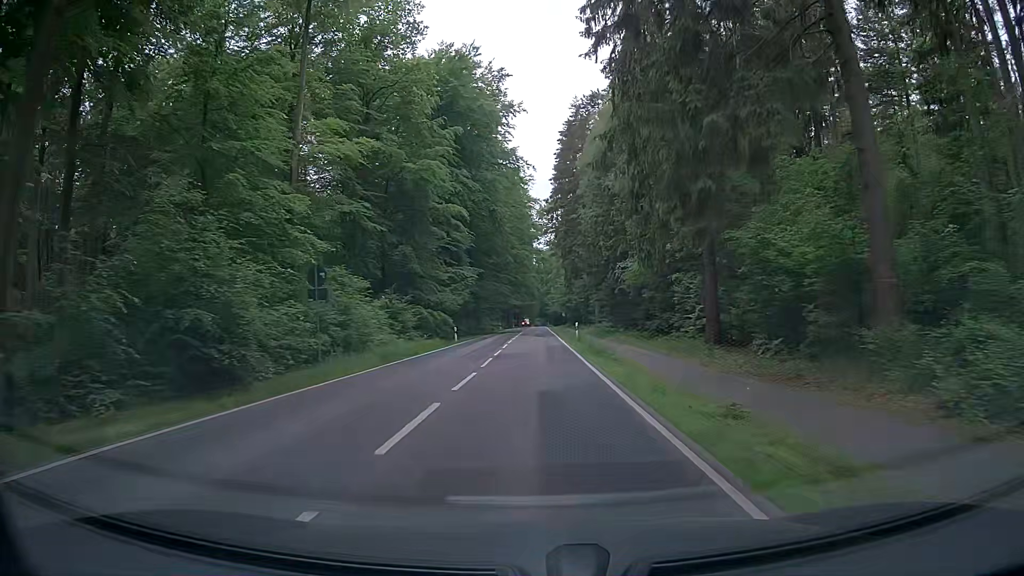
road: tertiary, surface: asphalt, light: Day
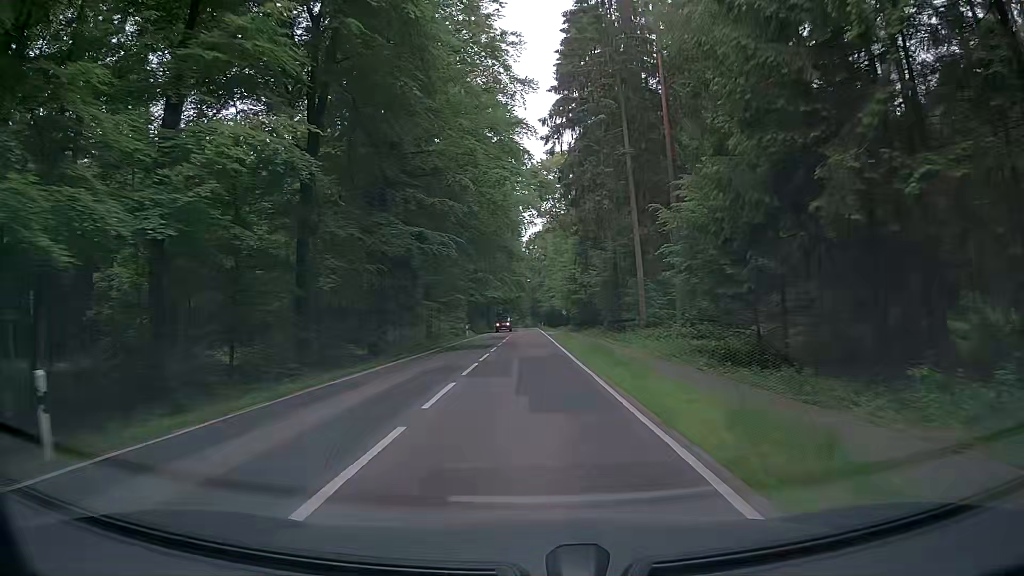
(+0.4, +40.0) m; +1°
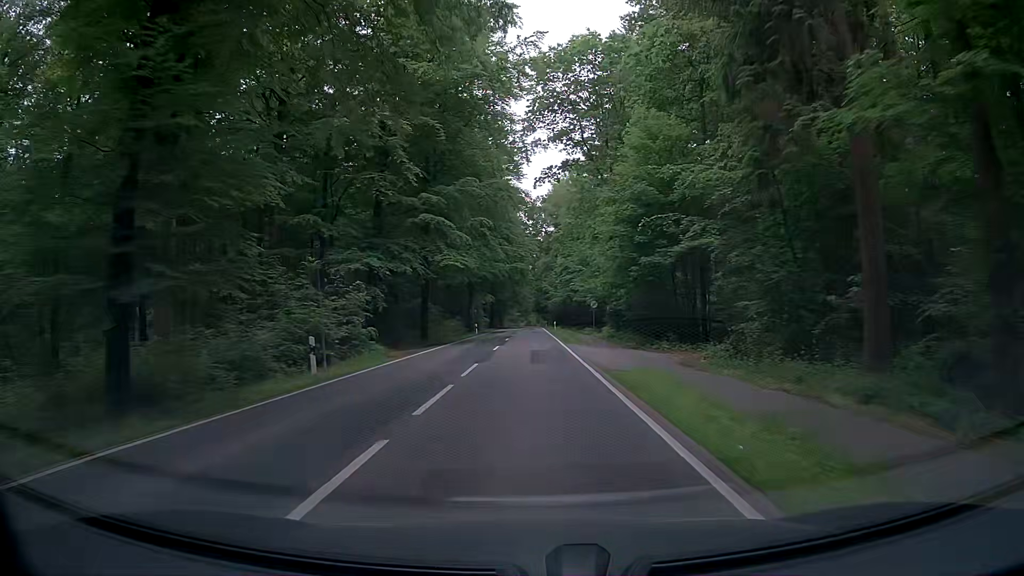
(-0.1, +44.4) m; 0°
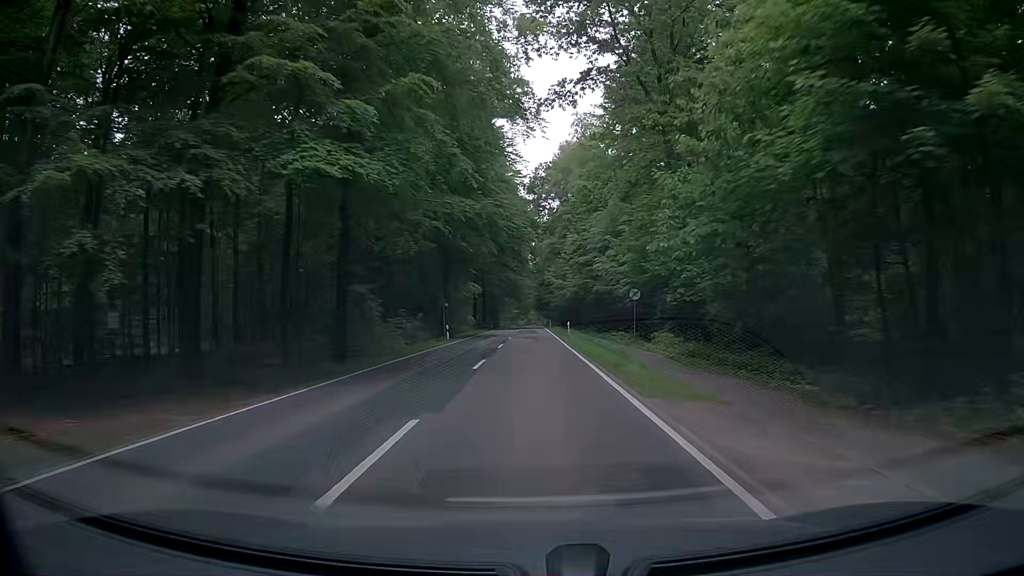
(0.0, +23.2) m; 0°
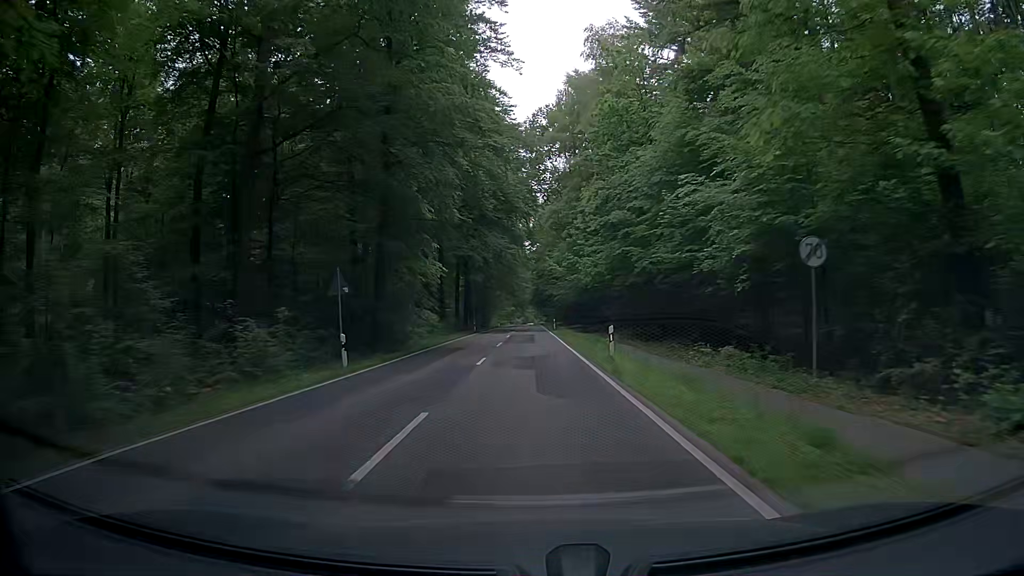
(+0.1, +23.8) m; 0°
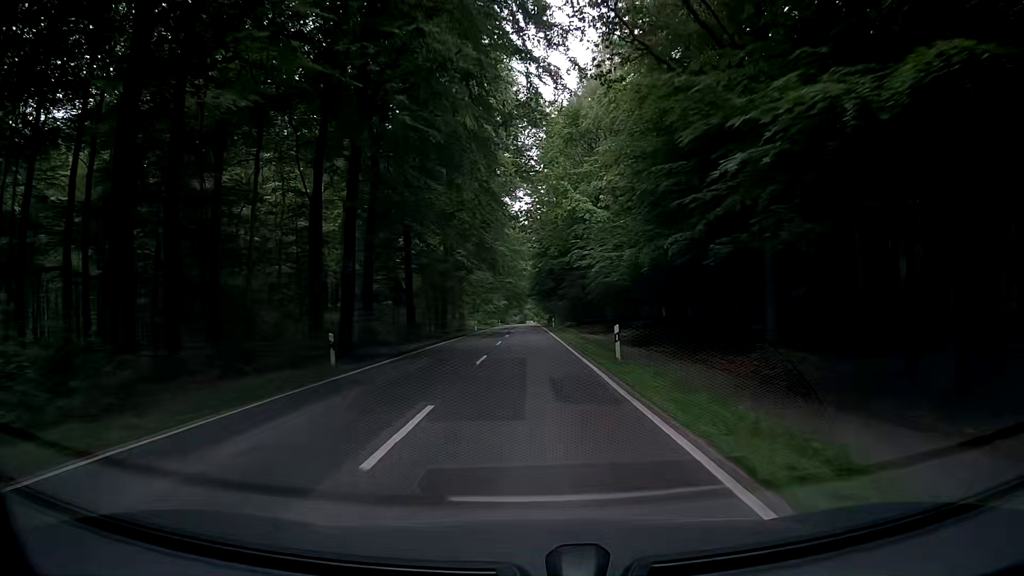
(+0.1, +48.3) m; +1°
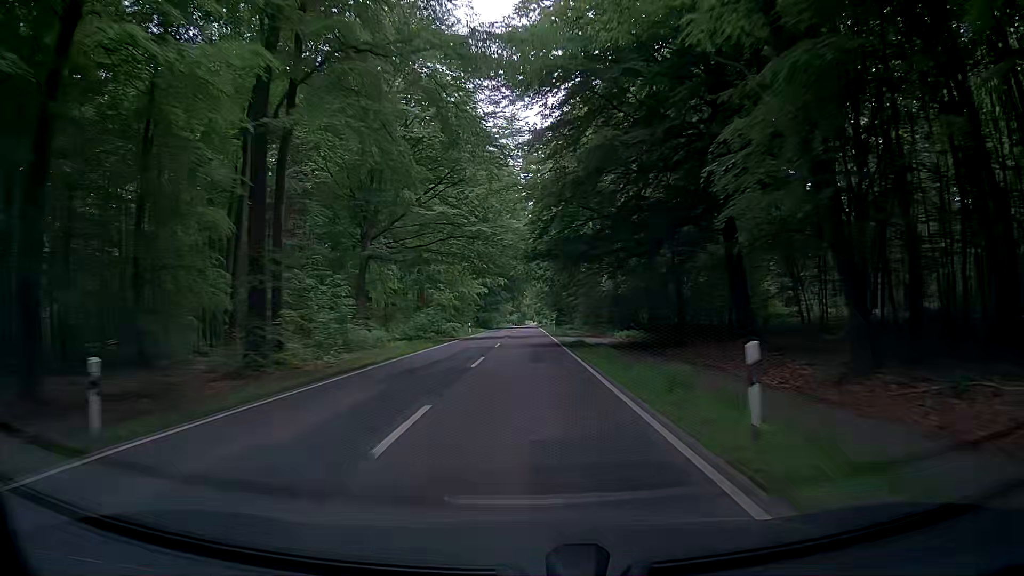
(-0.8, +61.1) m; +1°
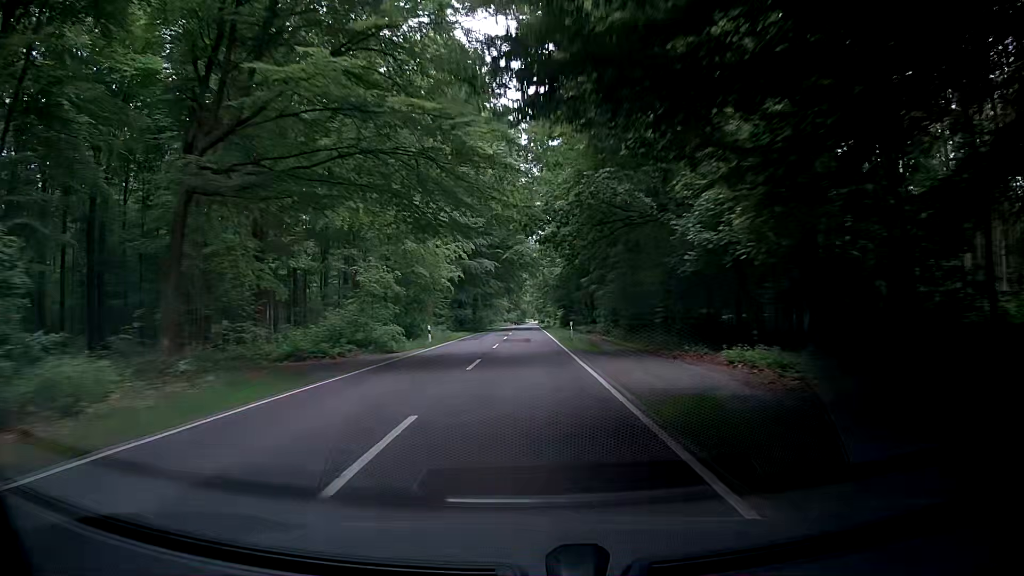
(-0.5, +25.5) m; -2°
(0, +10) (0, +20) (0, +30) (0, +40) (0, +50) (0, +60) (0, +70) (0, +80) (0, +90) (0, +100) m
